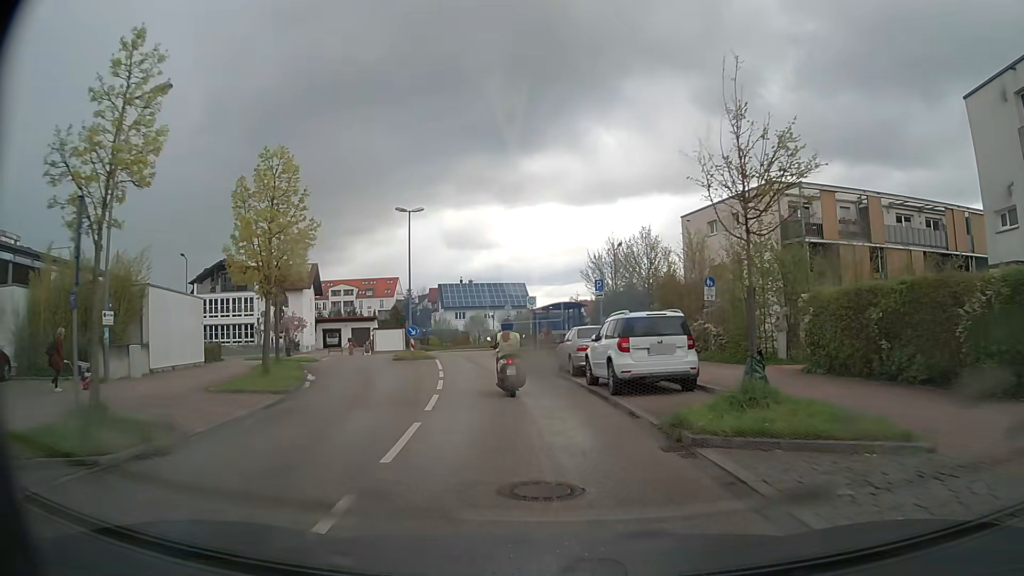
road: tertiary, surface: asphalt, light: Day
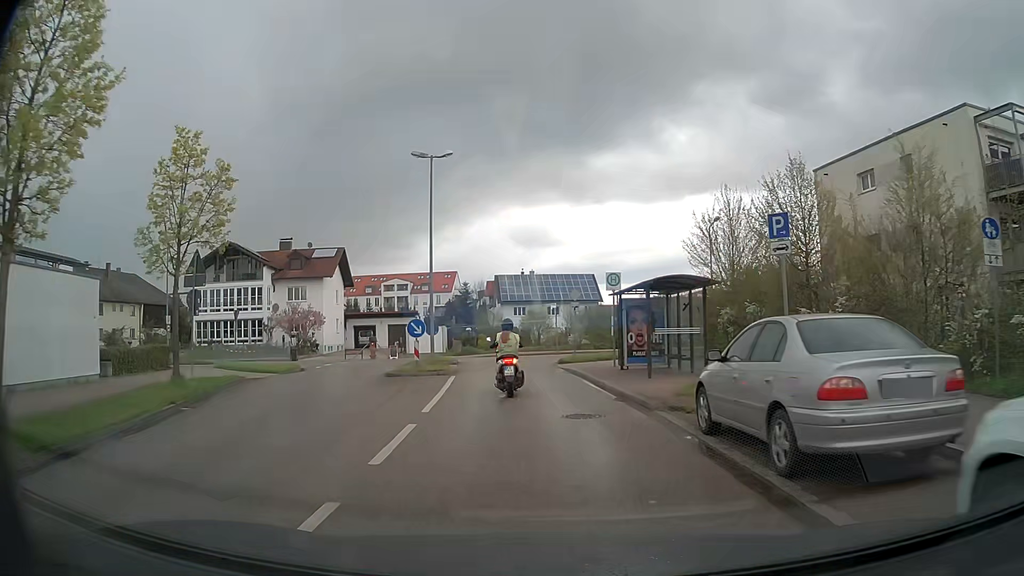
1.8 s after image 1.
(-0.7, +13.8) m; -6°
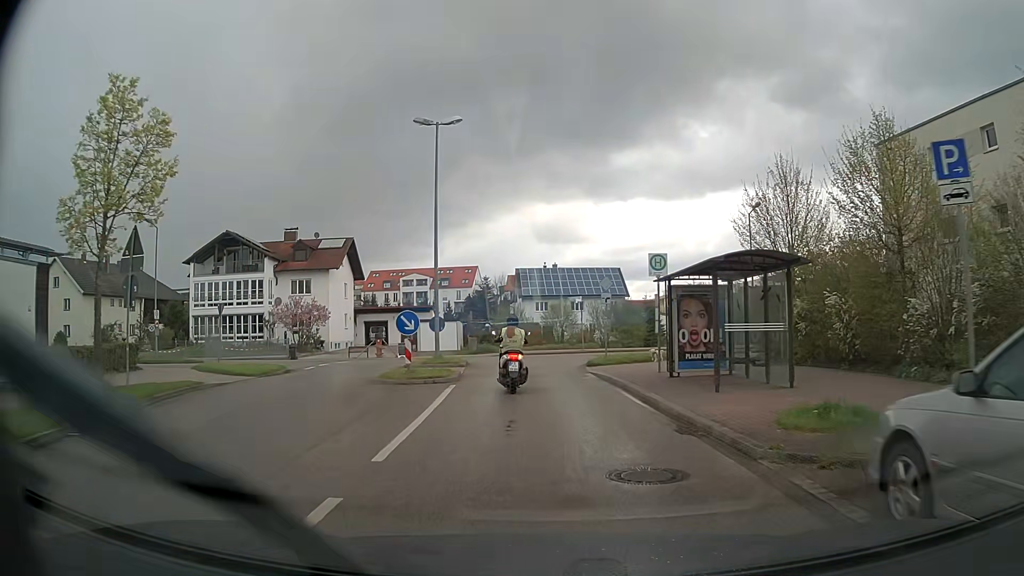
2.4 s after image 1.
(-0.1, +4.6) m; -2°
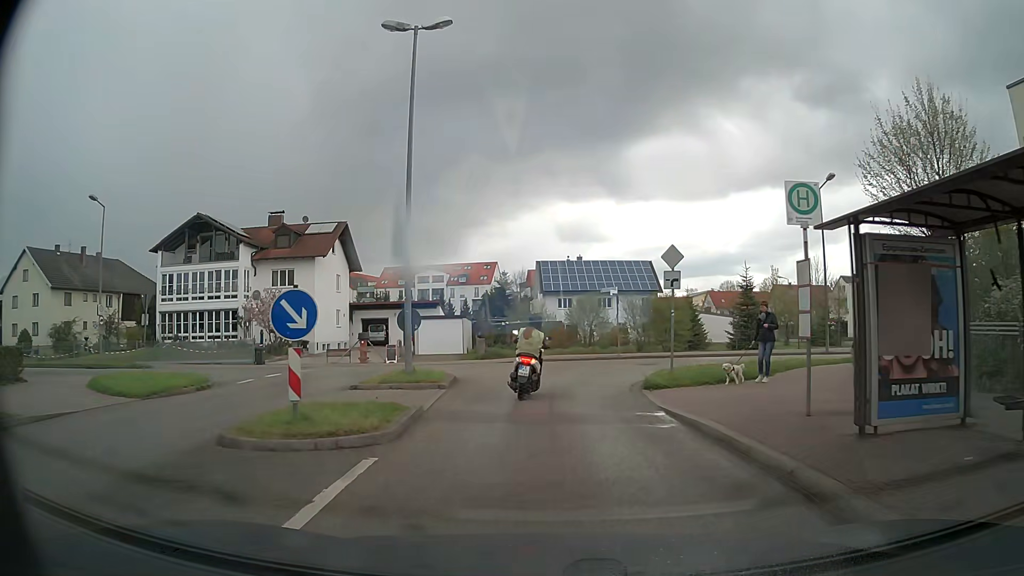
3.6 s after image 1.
(-0.2, +8.9) m; -3°
